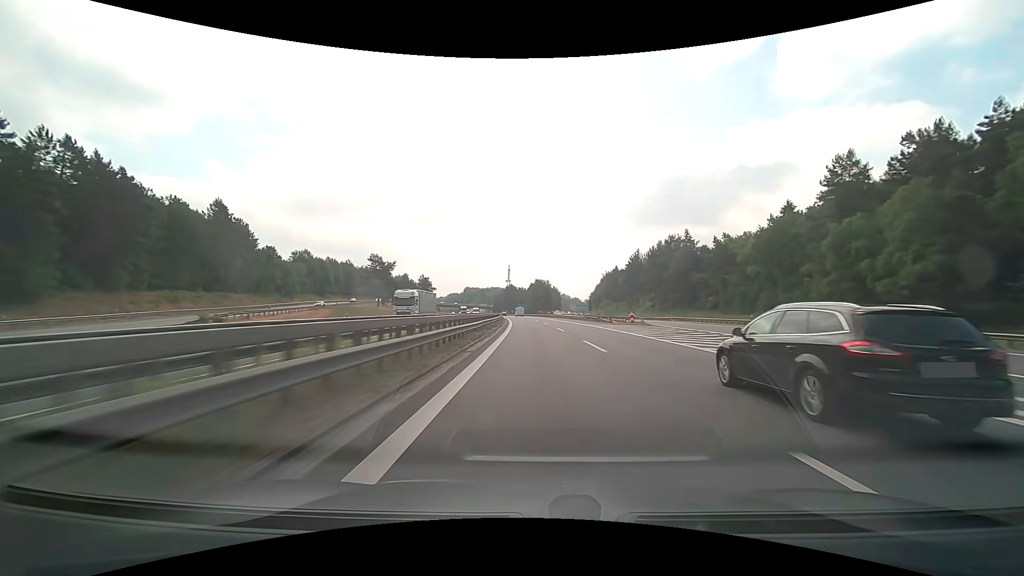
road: motorway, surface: asphalt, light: Day
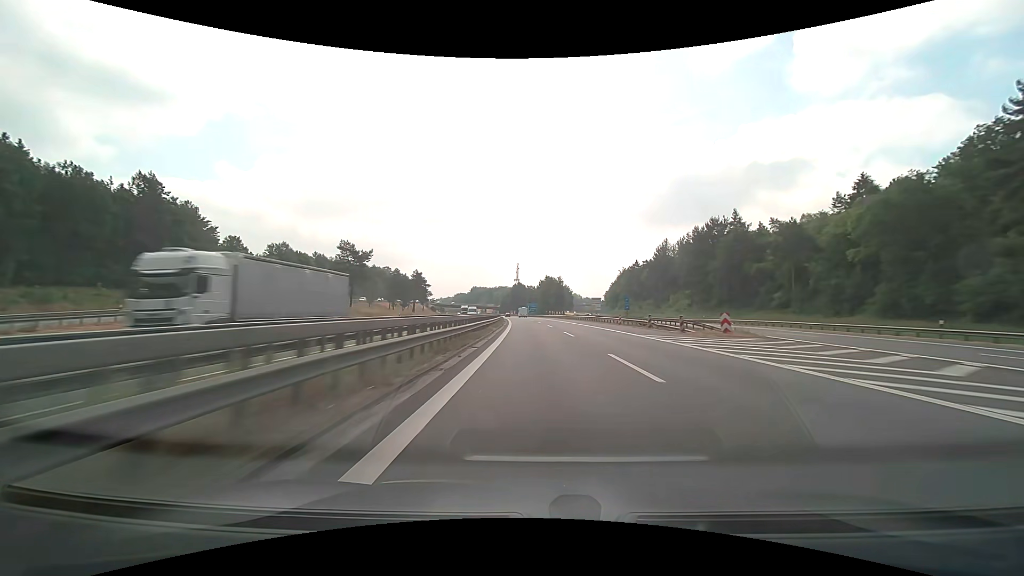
(-0.2, +24.8) m; -1°
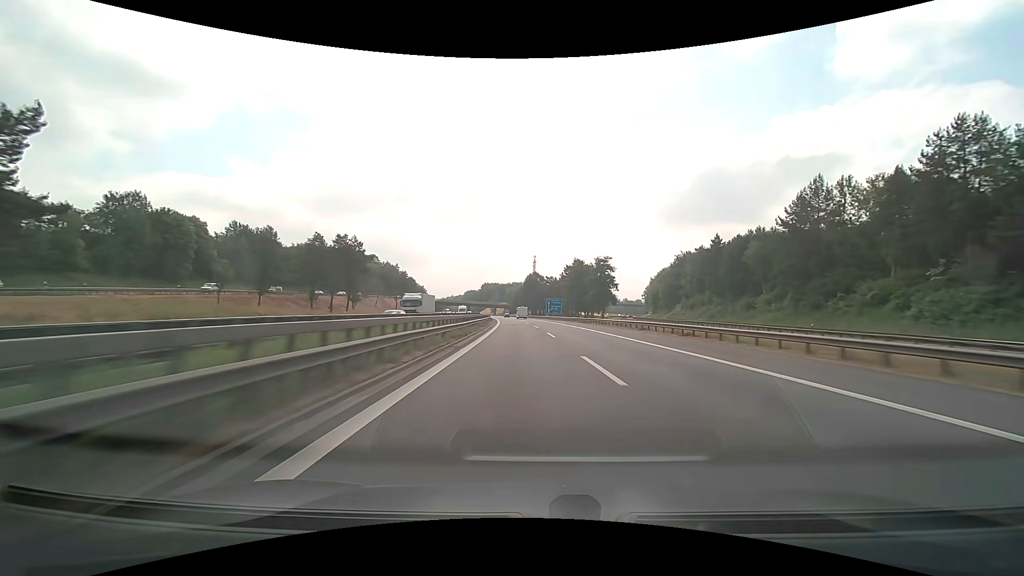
(-1.7, +72.0) m; -2°
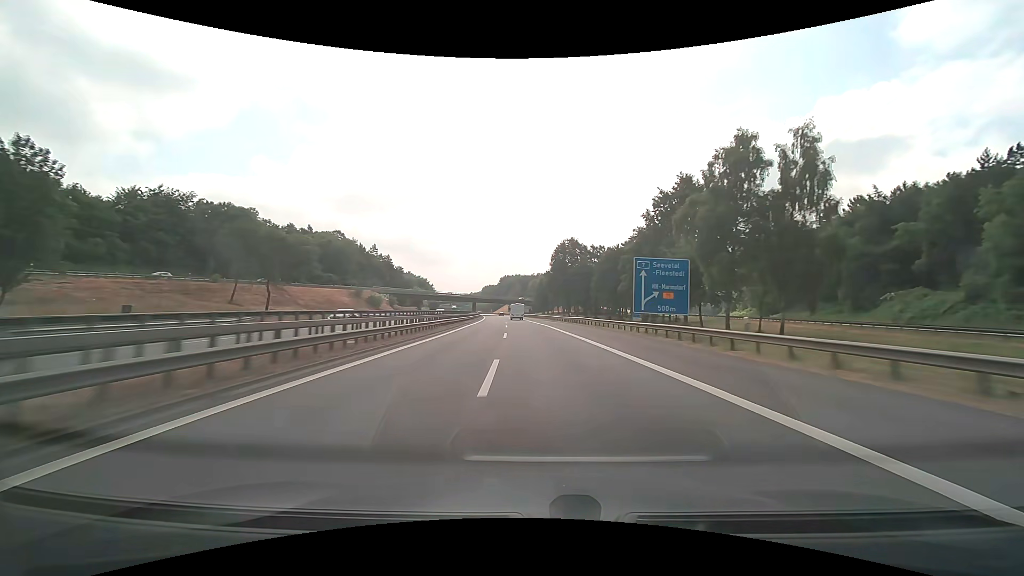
(-1.9, +91.0) m; -3°
(0, +10) (0, +20) (0, +30) (-1, +40) (-1, +50) (-2, +60) (-2, +70) (-3, +80) (-3, +90) (-4, +100) m
